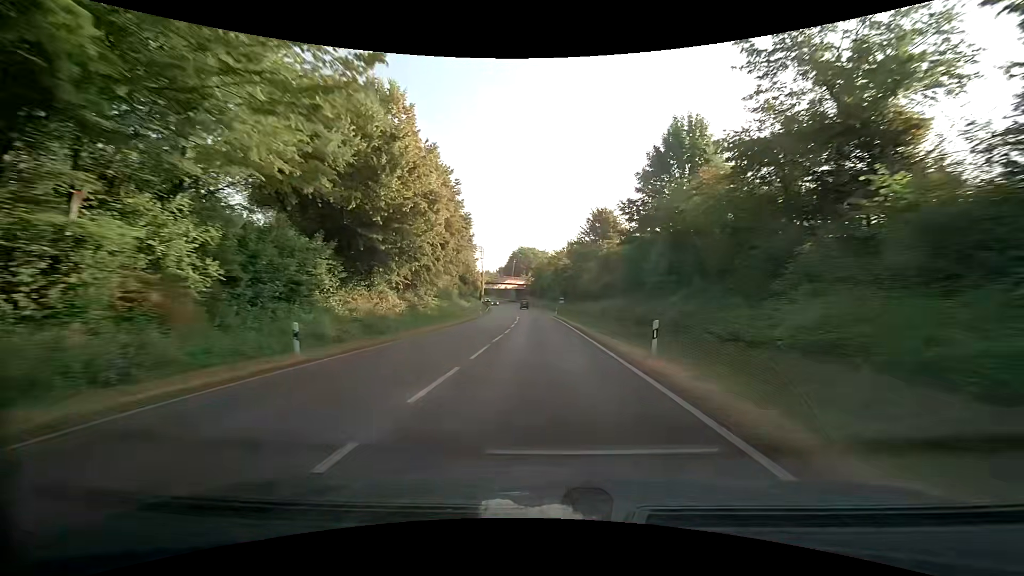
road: primary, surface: asphalt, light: Day
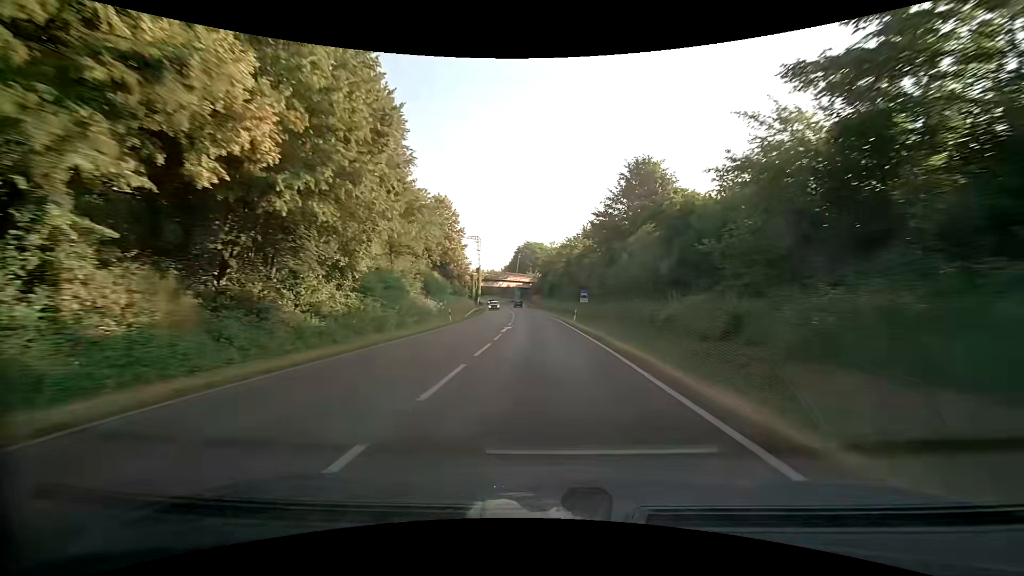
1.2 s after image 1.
(-0.1, +24.6) m; 0°
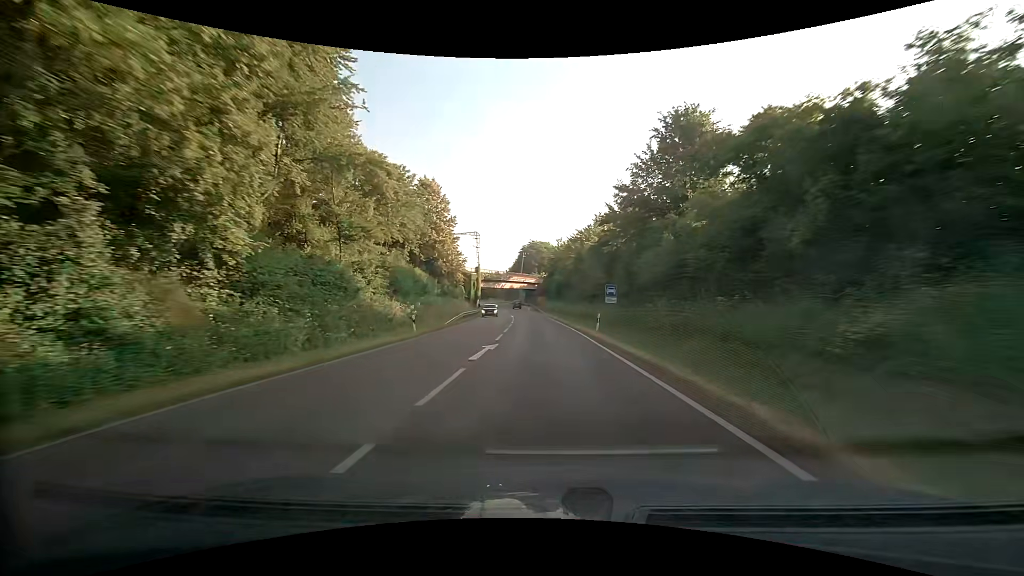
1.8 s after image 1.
(-0.1, +12.3) m; -1°
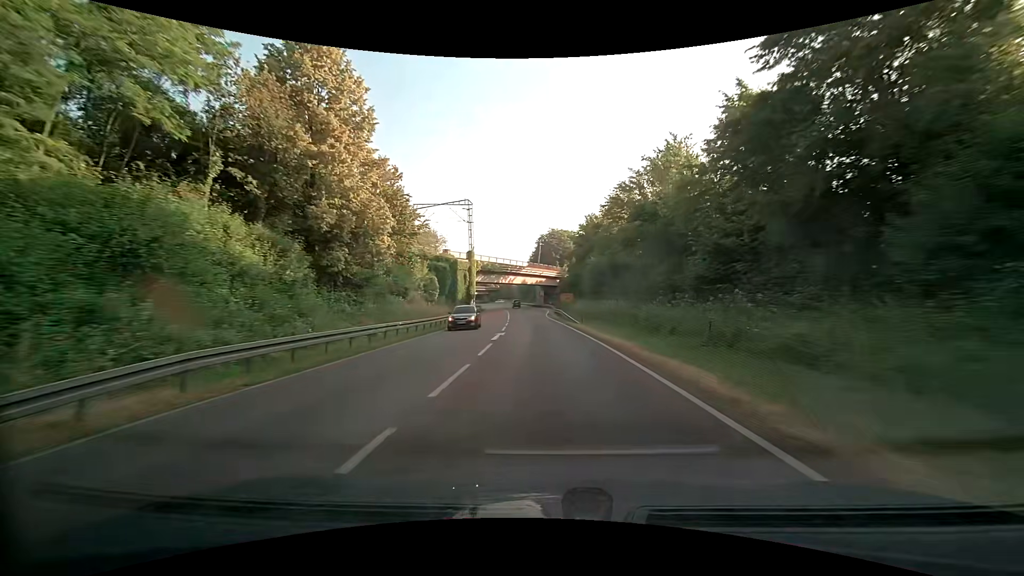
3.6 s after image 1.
(-0.7, +36.5) m; -2°
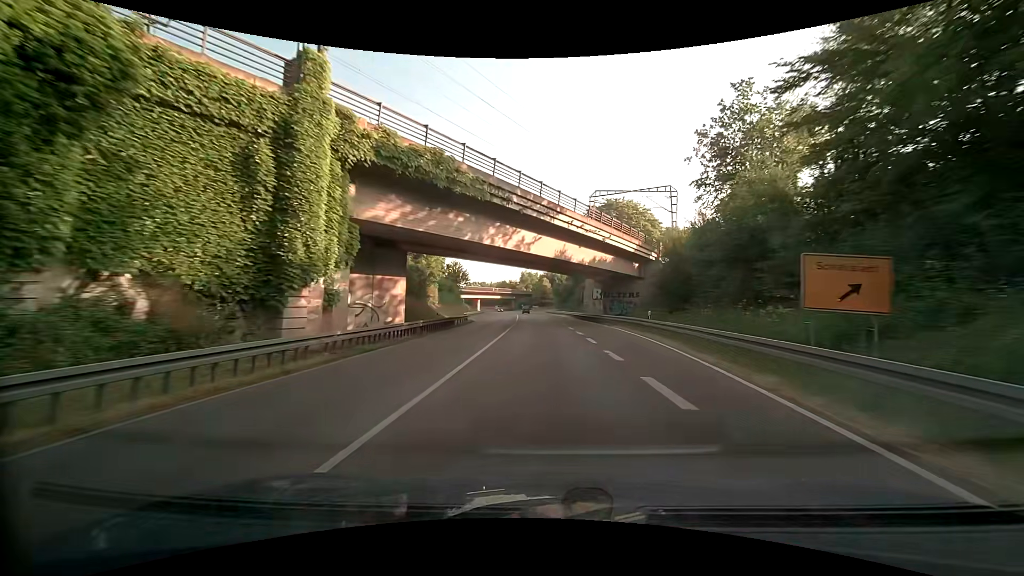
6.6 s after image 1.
(-2.8, +60.3) m; -5°
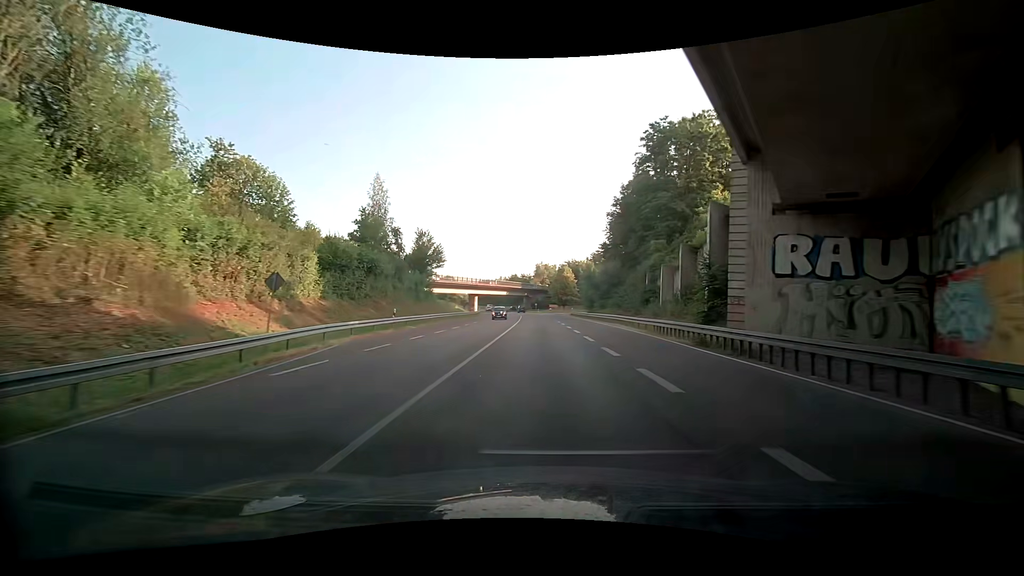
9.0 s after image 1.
(-0.5, +47.9) m; -3°
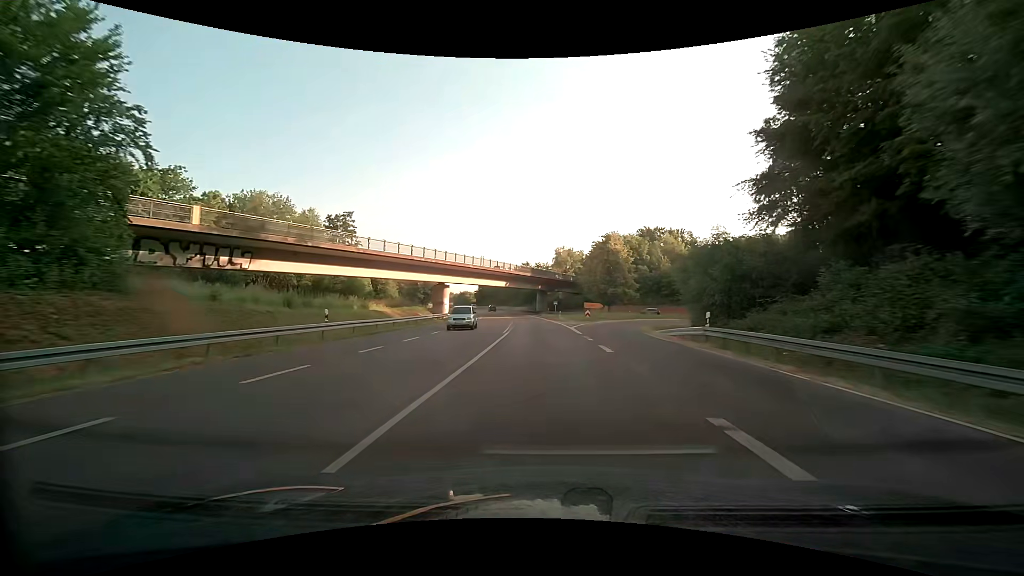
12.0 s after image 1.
(+0.3, +59.8) m; -1°
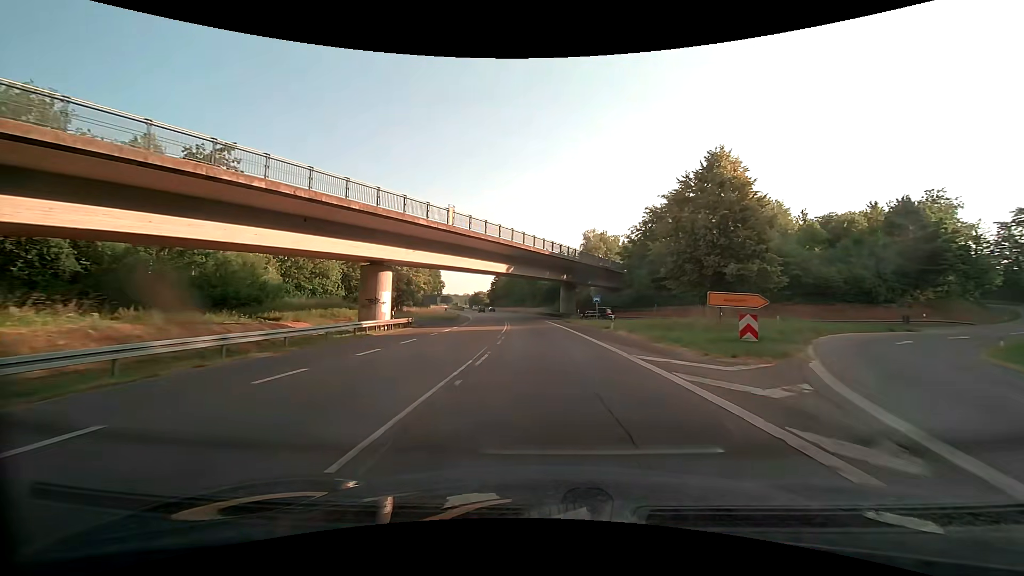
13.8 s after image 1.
(-0.7, +35.8) m; -3°
(0, +10) (0, +20) (-1, +30) (-2, +40) (-2, +50) (-3, +60) (-5, +70) (-6, +80) (-8, +90) (-10, +99) m
